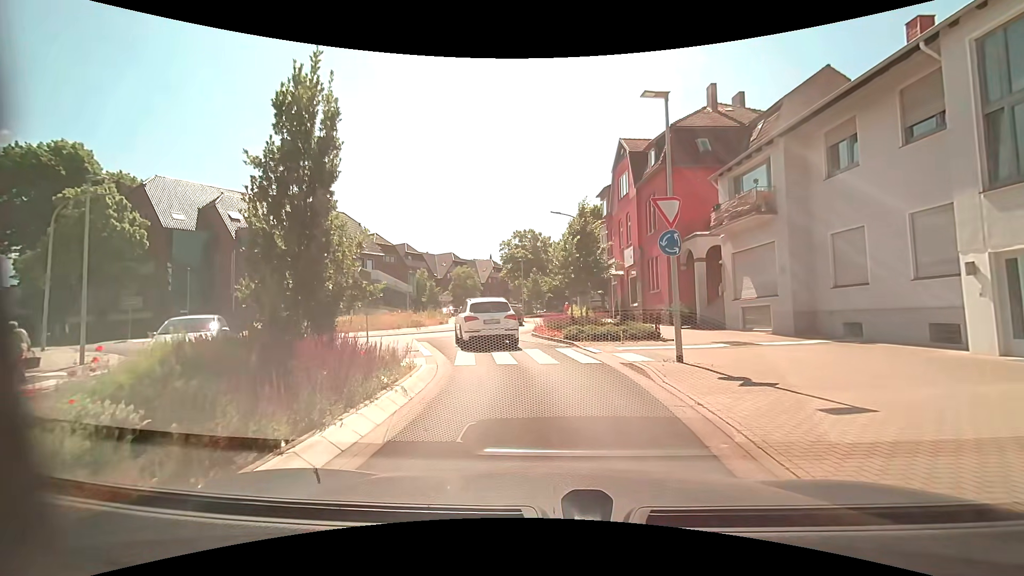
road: unclassified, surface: asphalt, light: Day
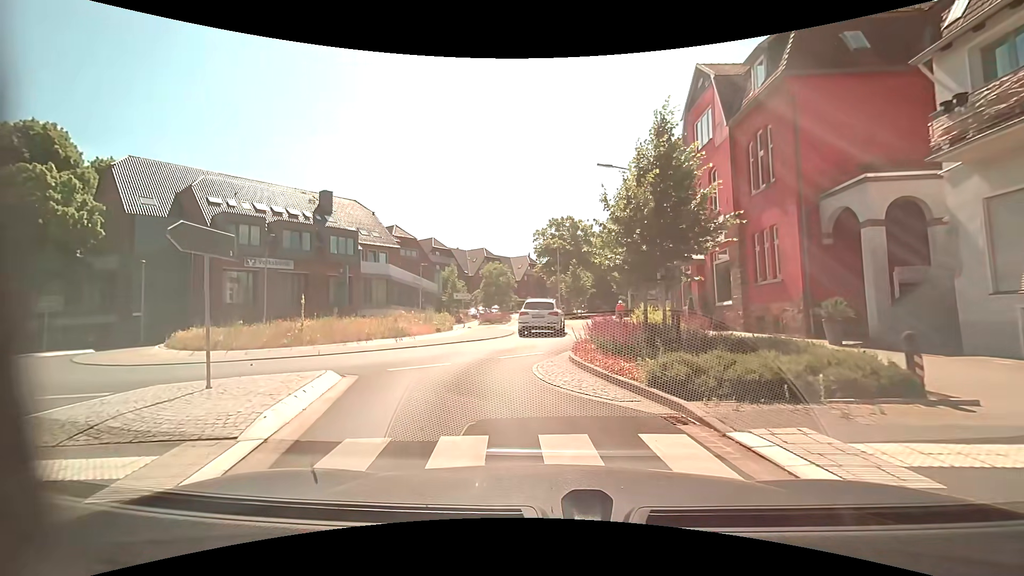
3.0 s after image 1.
(-0.1, +10.6) m; -6°
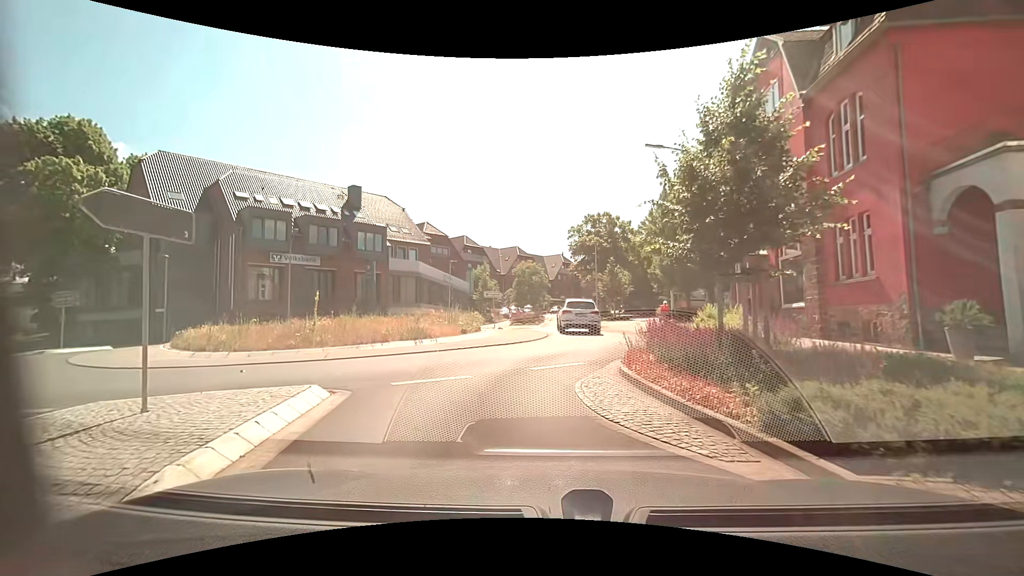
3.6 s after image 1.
(-0.1, +2.5) m; -3°
